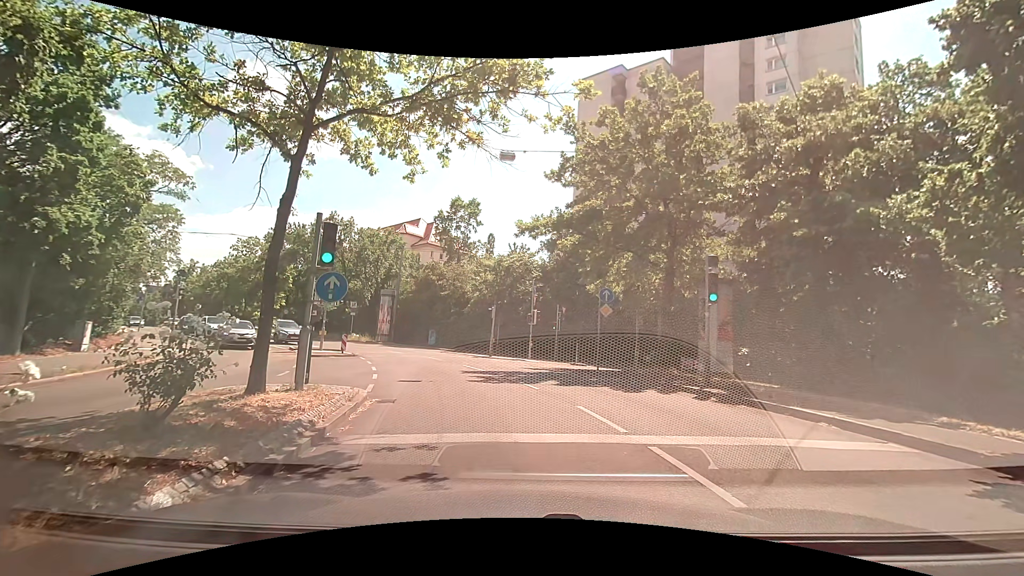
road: secondary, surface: asphalt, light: Day
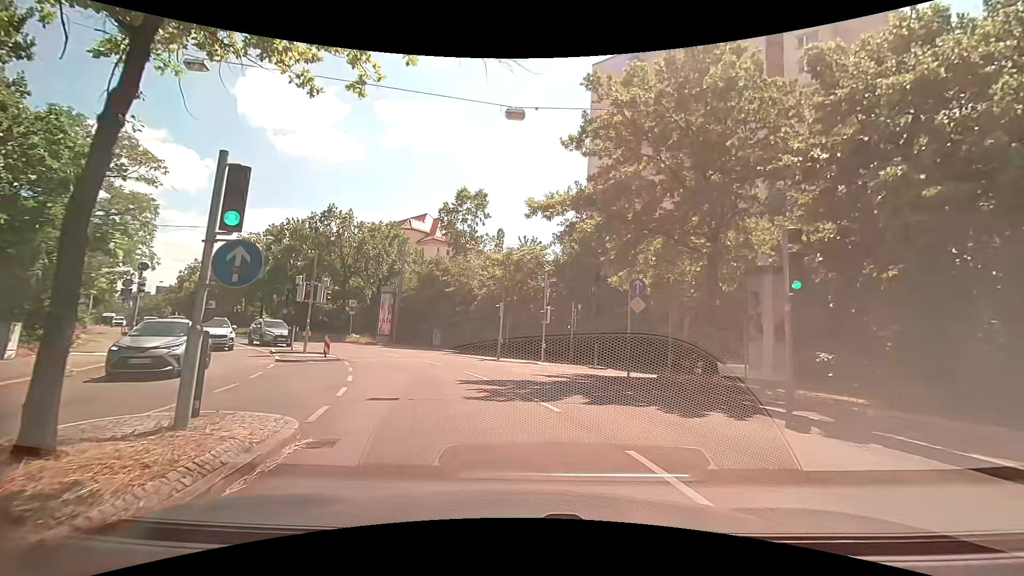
(+0.1, +3.9) m; 0°
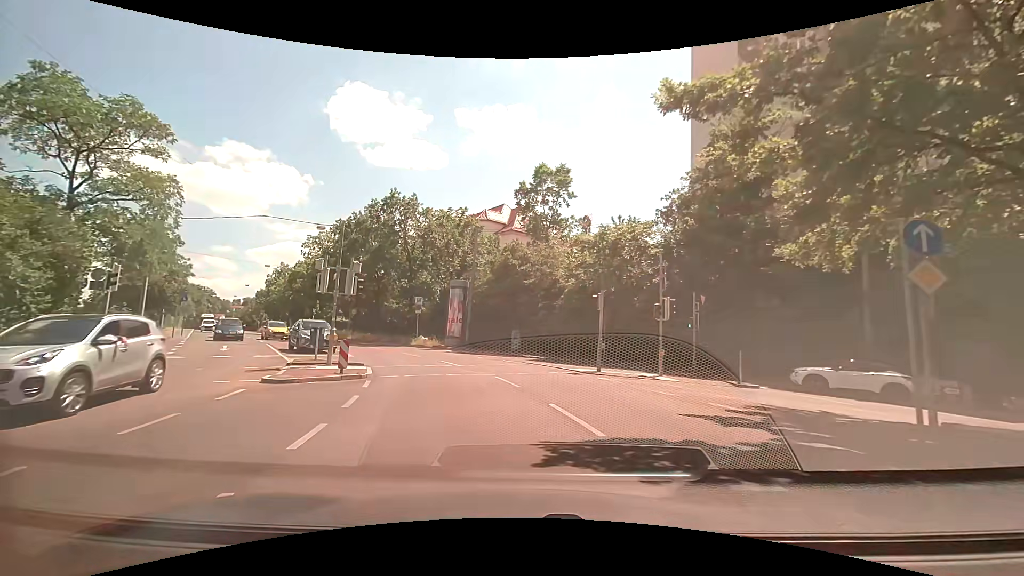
(-0.5, +8.1) m; -8°
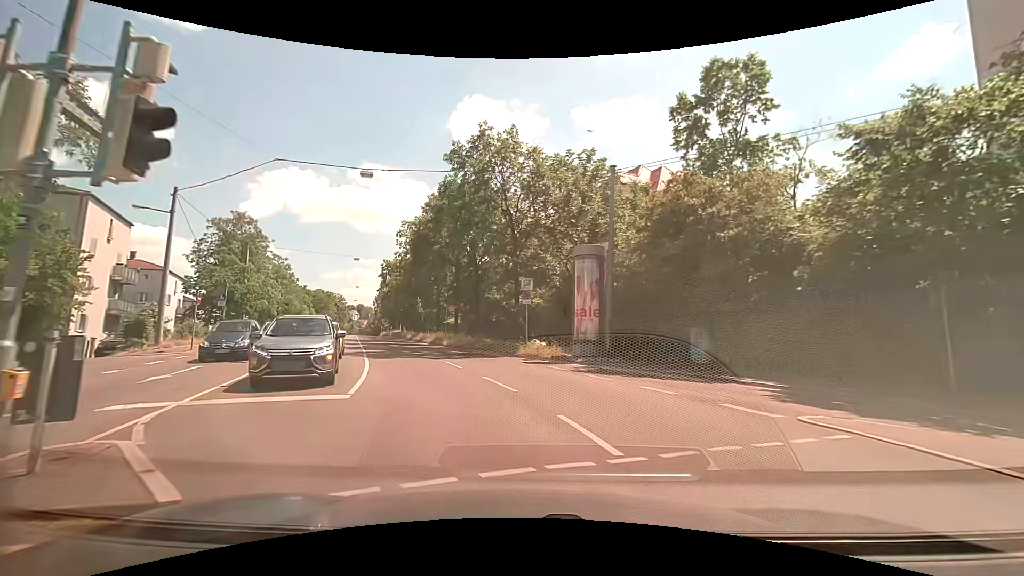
(-1.9, +15.1) m; -14°
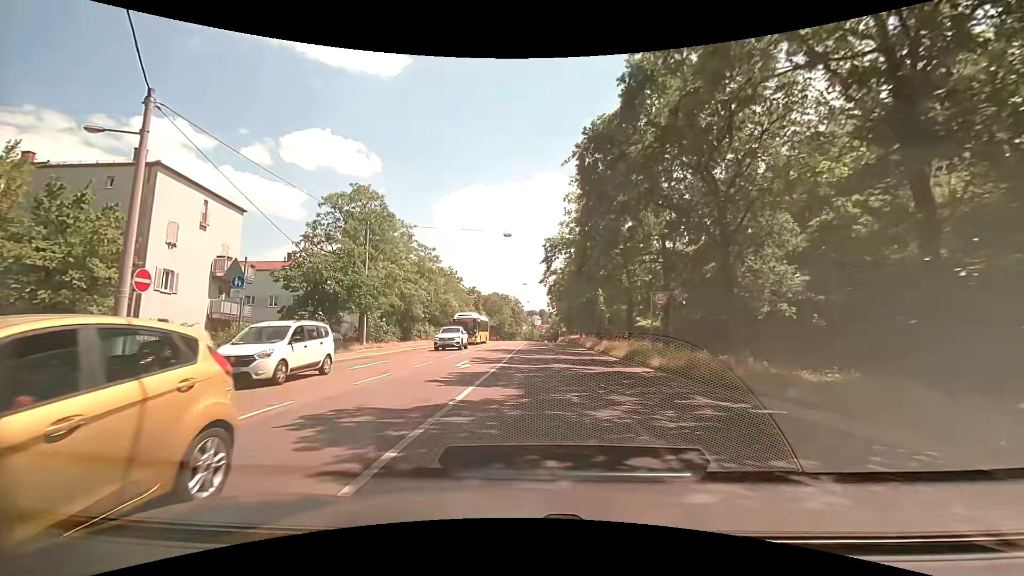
(-3.4, +17.7) m; -22°
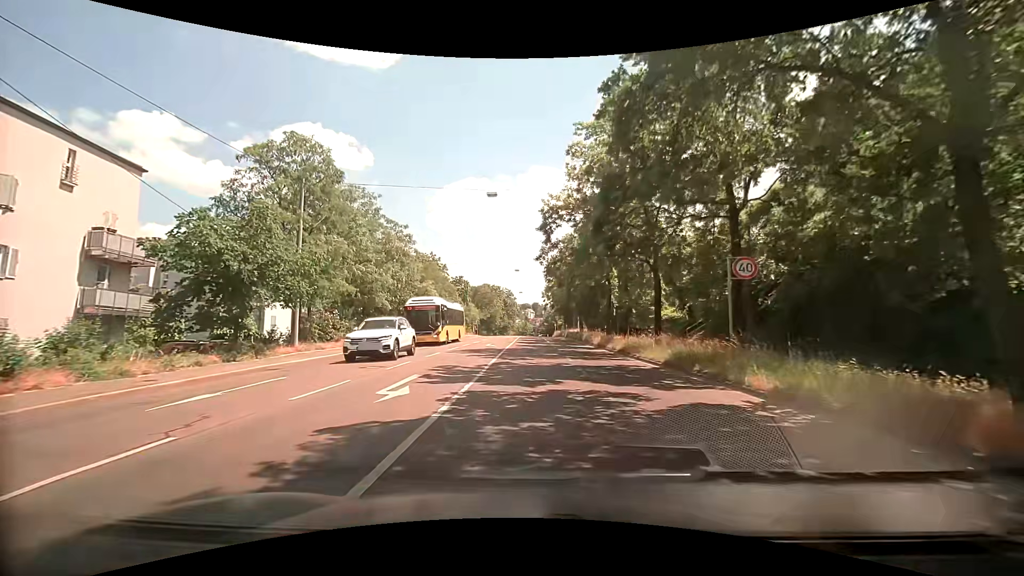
(+0.1, +9.3) m; +1°
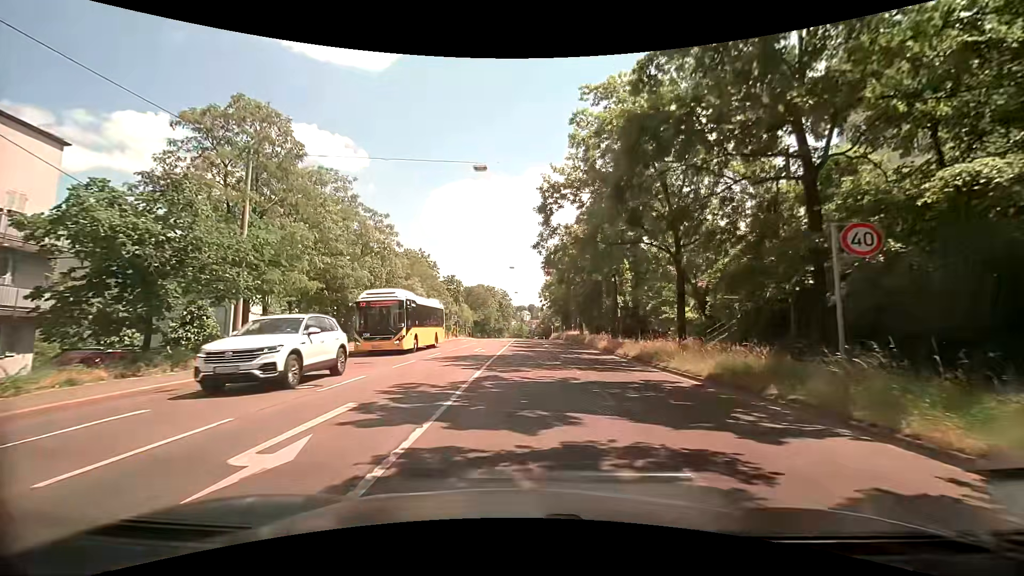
(0.0, +4.7) m; 0°
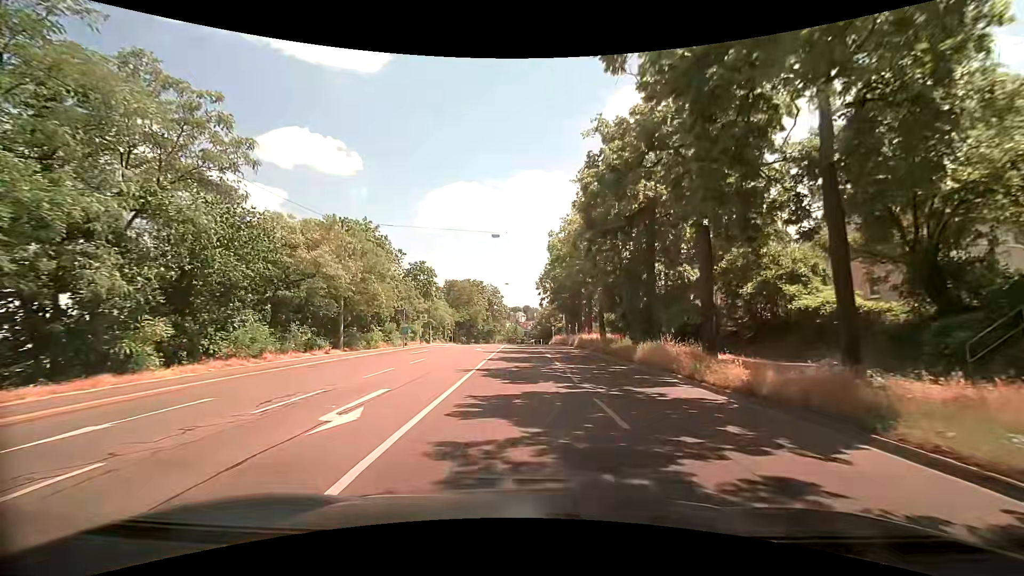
(+0.4, +20.5) m; +1°
(0, +10) (0, +20) (0, +30) (0, +40) (0, +50) (-1, +60) (-1, +70) (-1, +80) (-1, +90) (-1, +100) m
